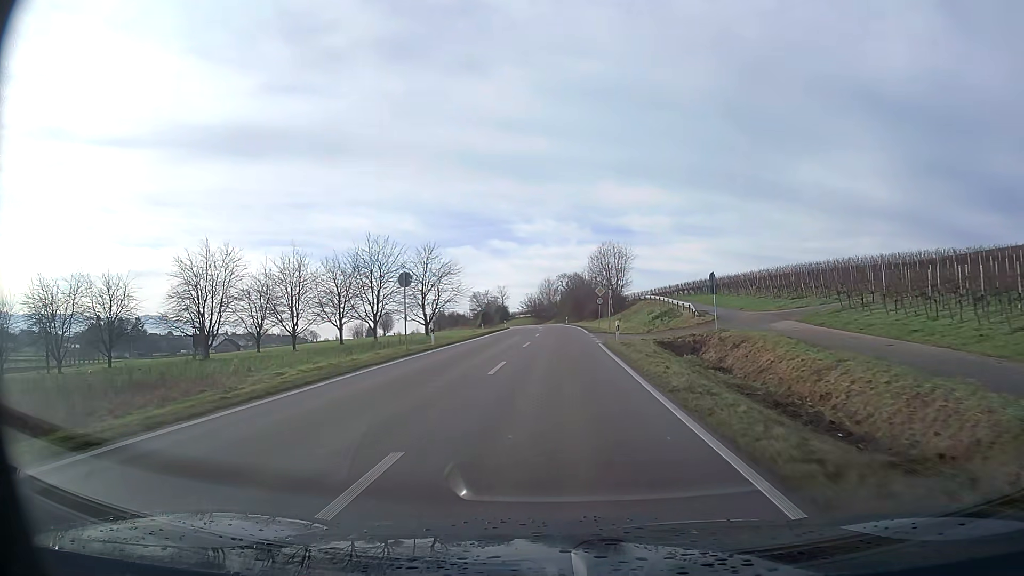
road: primary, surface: asphalt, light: Day
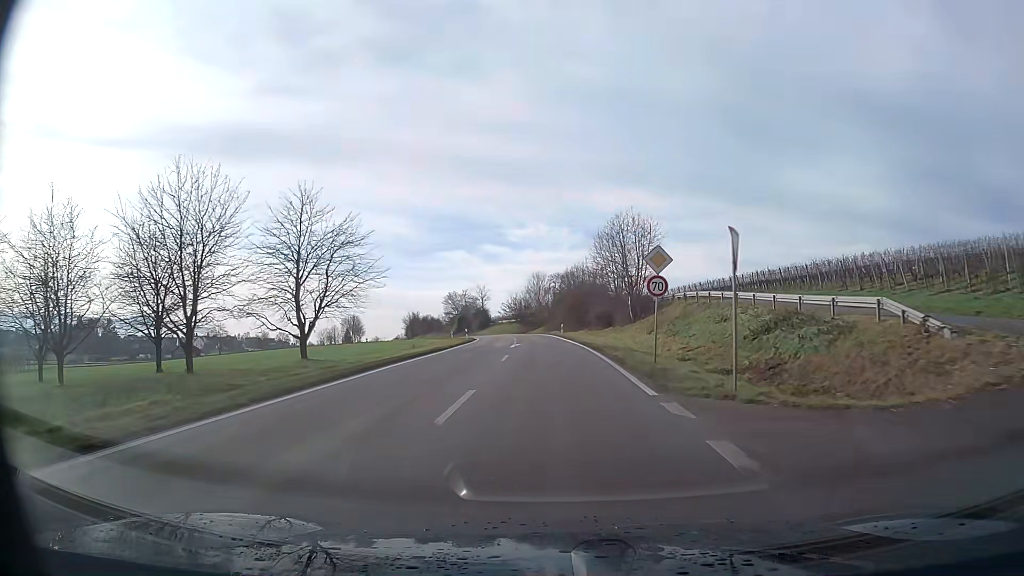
(+0.1, +31.0) m; 0°
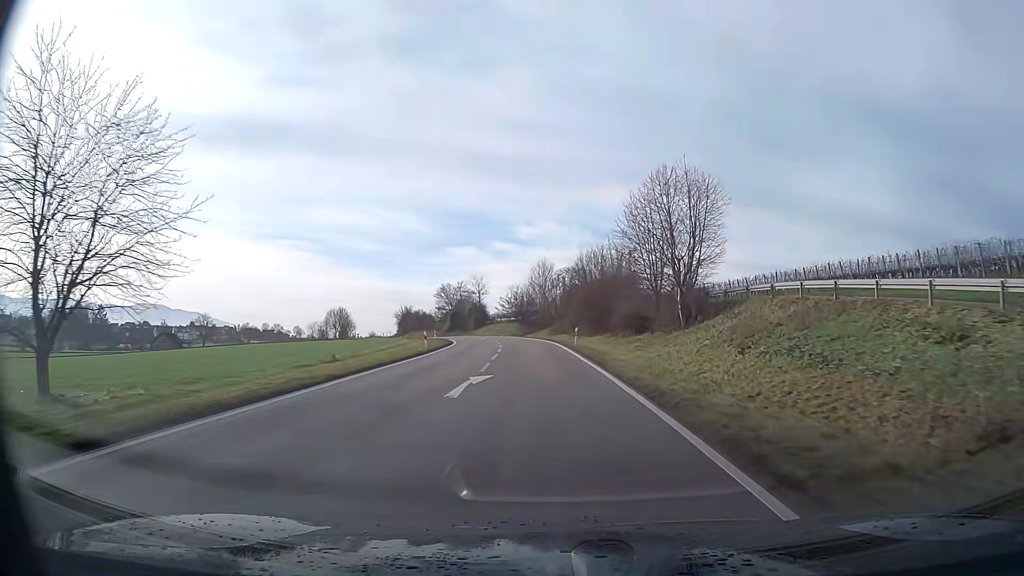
(-0.1, +20.7) m; -1°
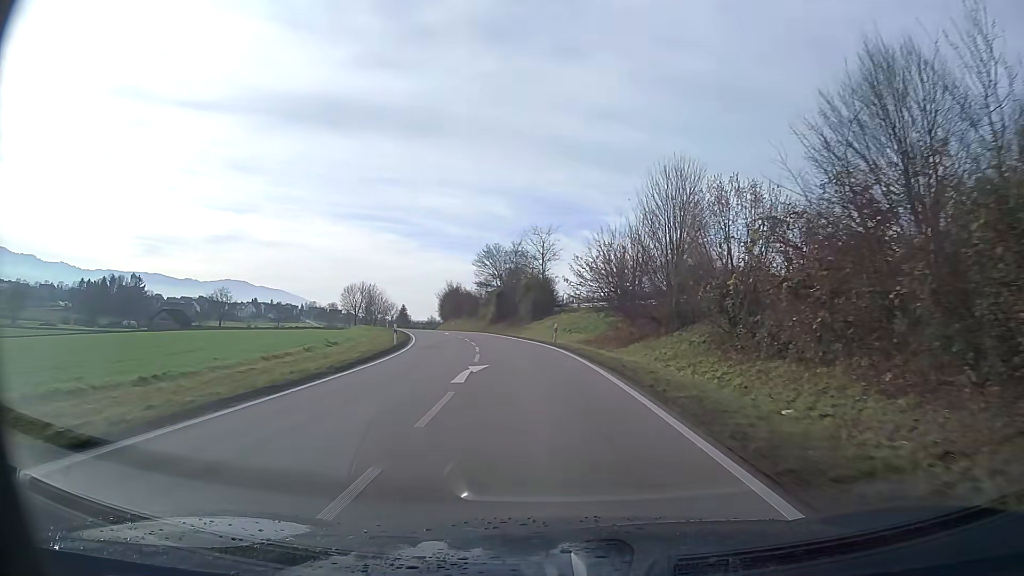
(-3.4, +52.1) m; -8°
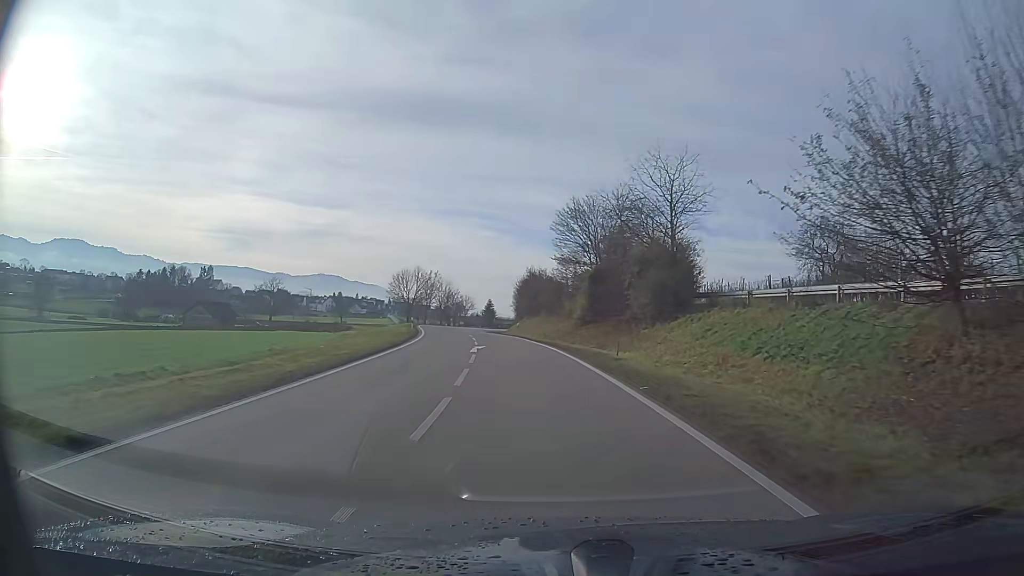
(-2.2, +31.4) m; -8°
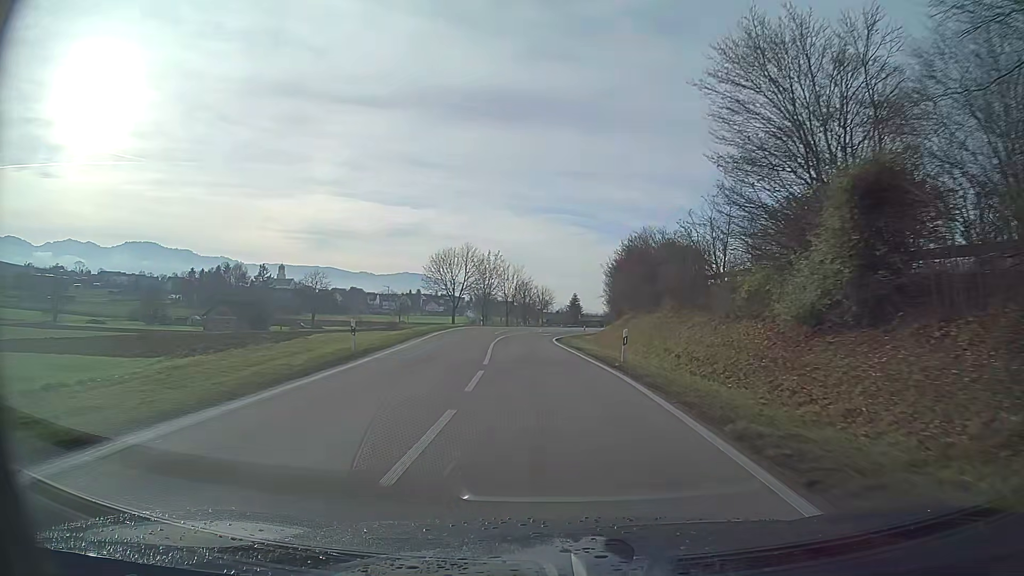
(-2.0, +31.6) m; -7°
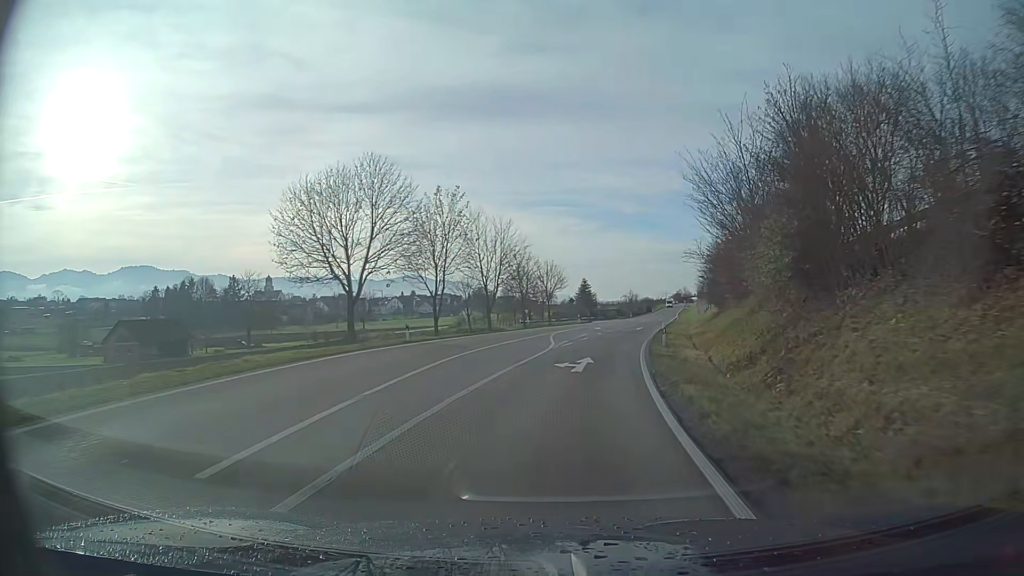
(-0.5, +42.4) m; +2°
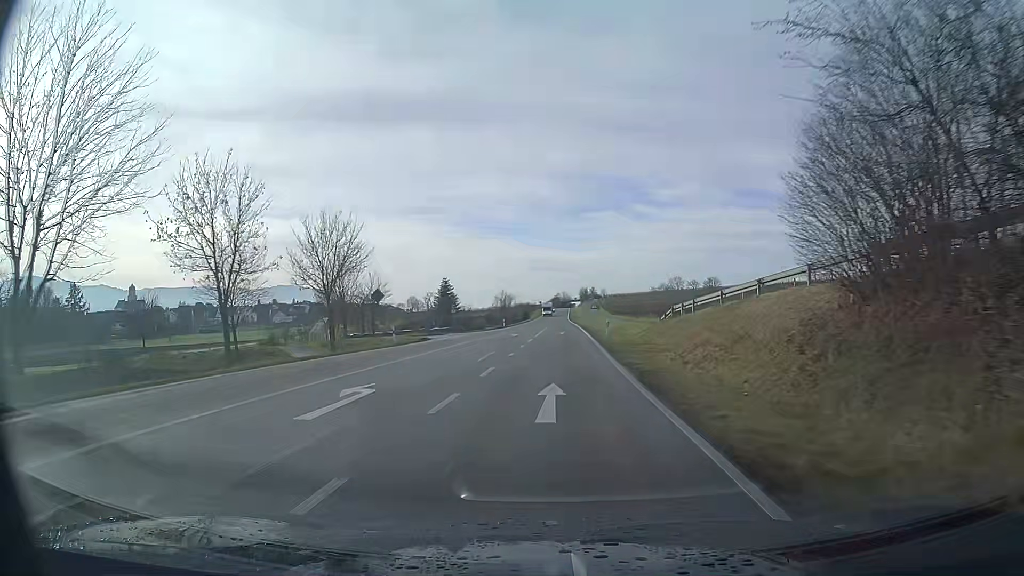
(+4.0, +42.0) m; +9°
(0, +10) (0, +20) (0, +30) (0, +40) (0, +50) (0, +60) (0, +70) (0, +80) (0, +90) (0, +100) m
